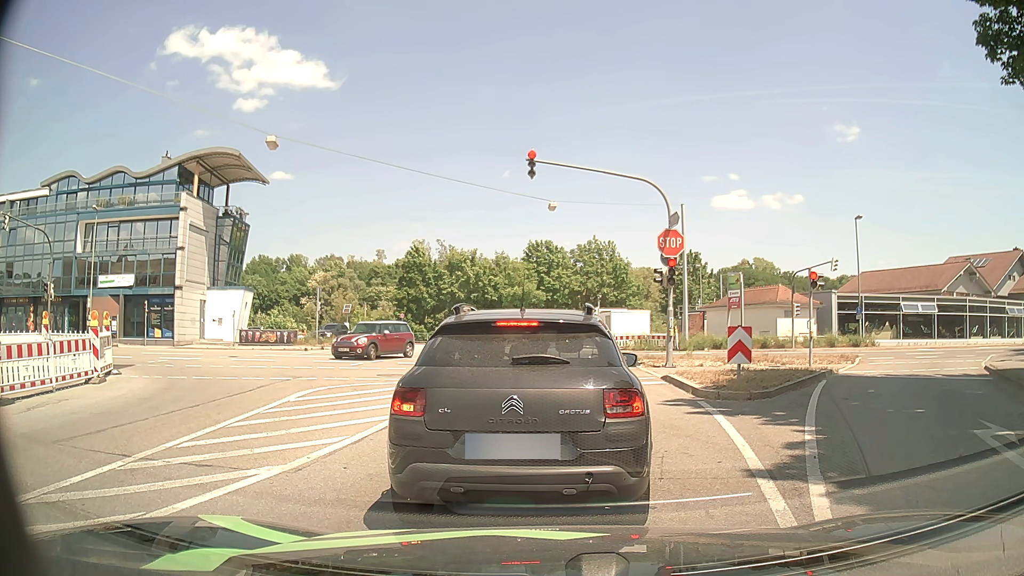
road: tertiary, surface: asphalt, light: Day
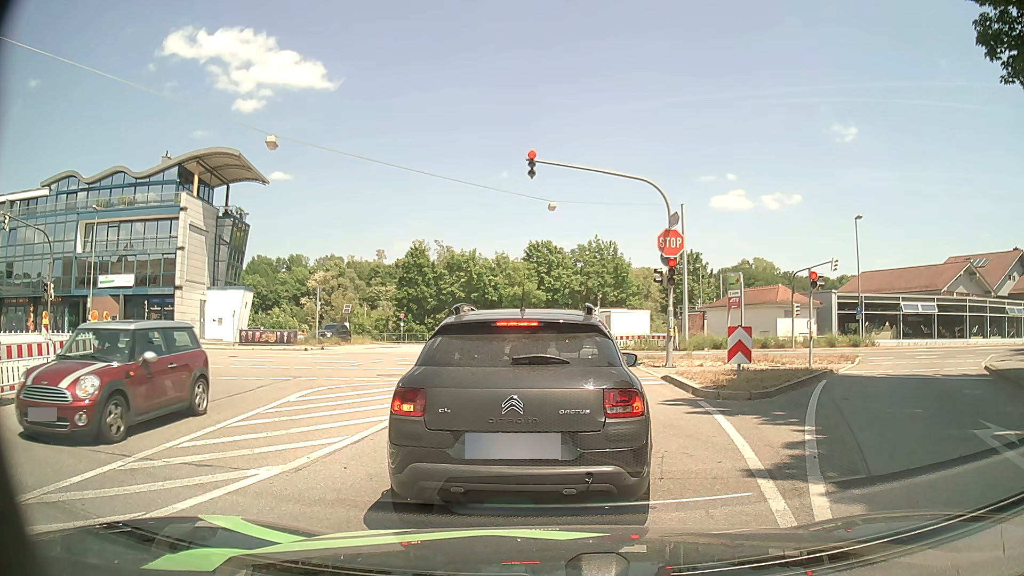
(0.0, 0.0) m; 0°
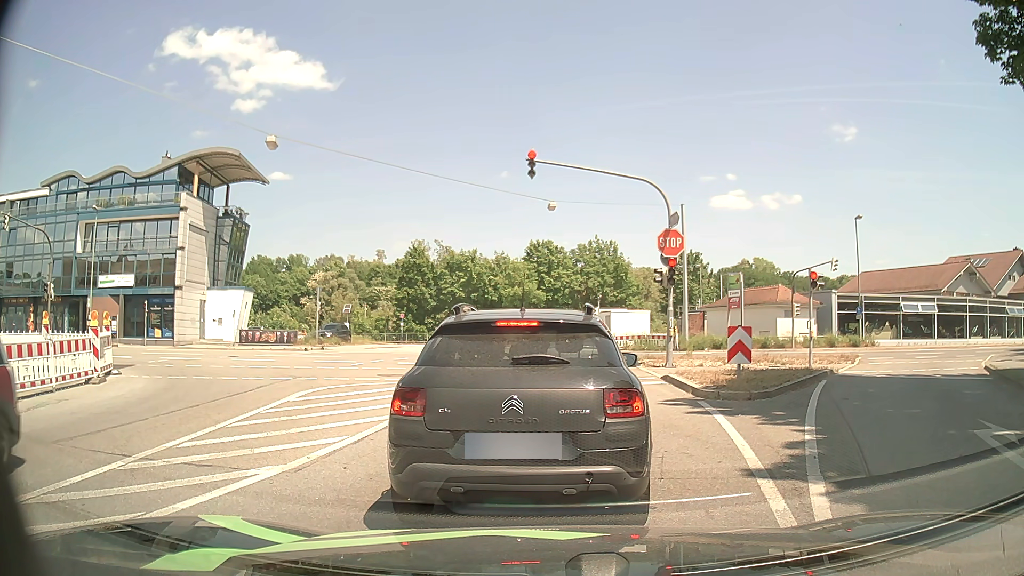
(0.0, 0.0) m; 0°
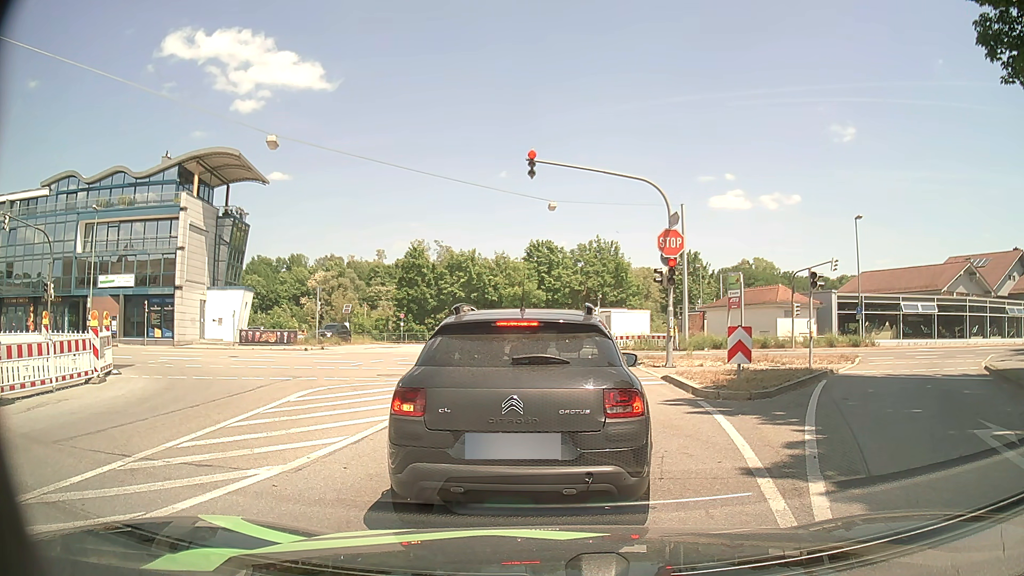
(0.0, 0.0) m; 0°
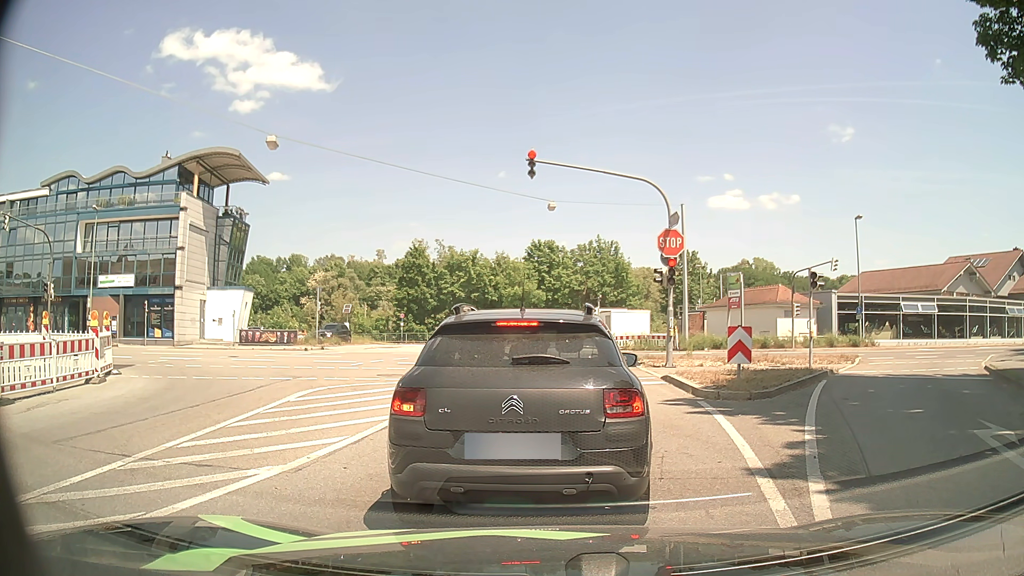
(0.0, 0.0) m; 0°
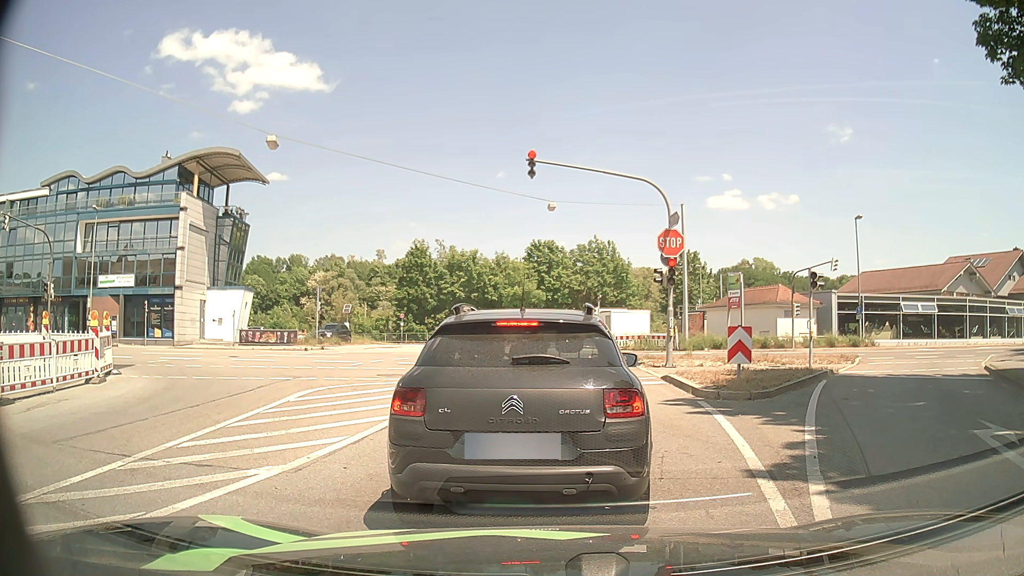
(0.0, 0.0) m; 0°
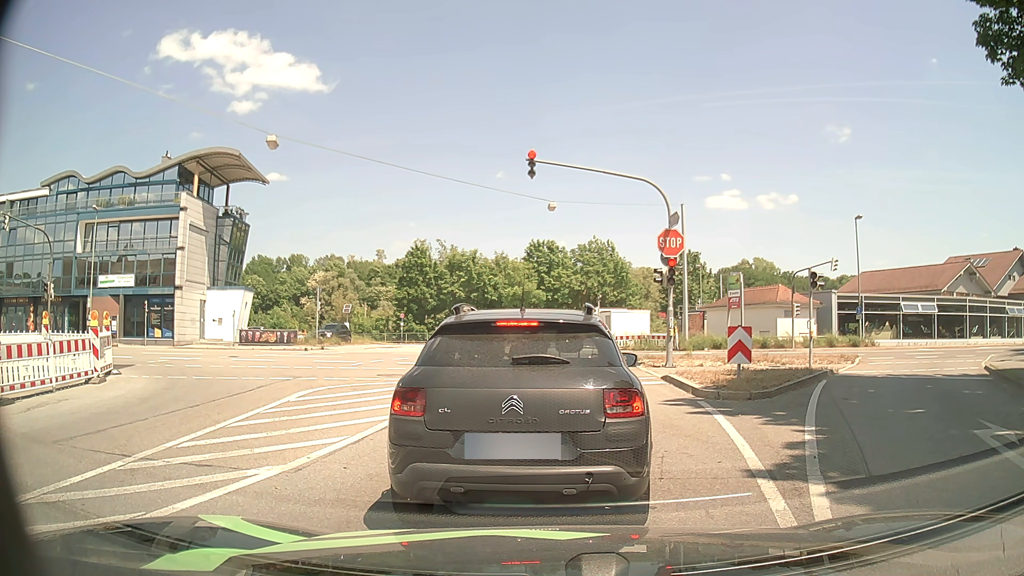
(0.0, 0.0) m; 0°
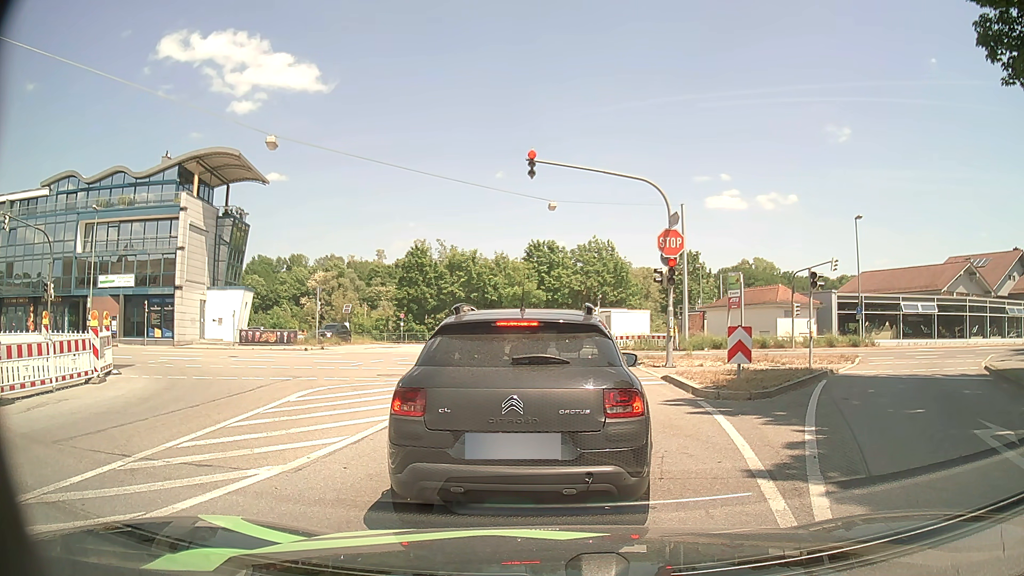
(0.0, 0.0) m; 0°
